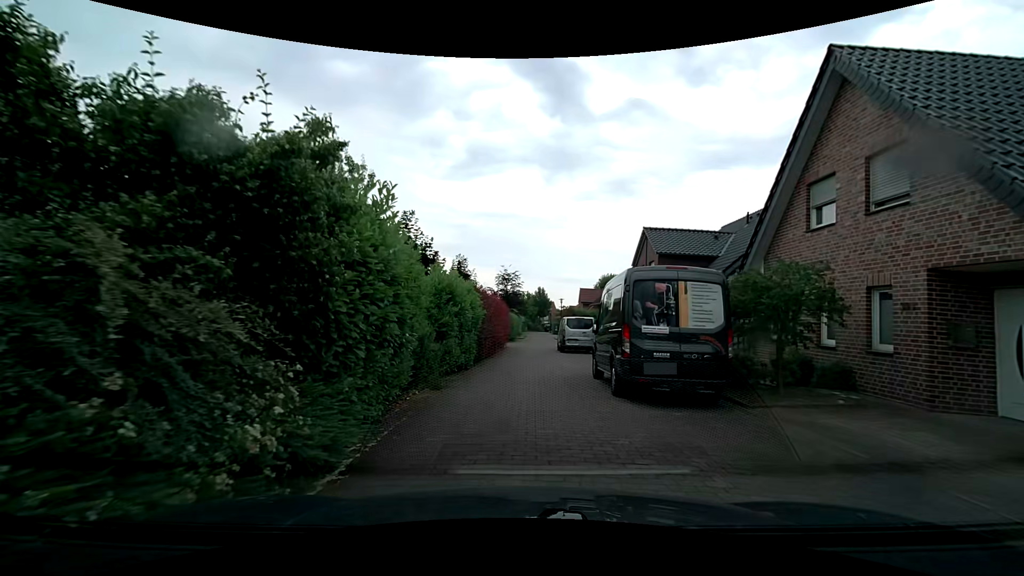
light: Day
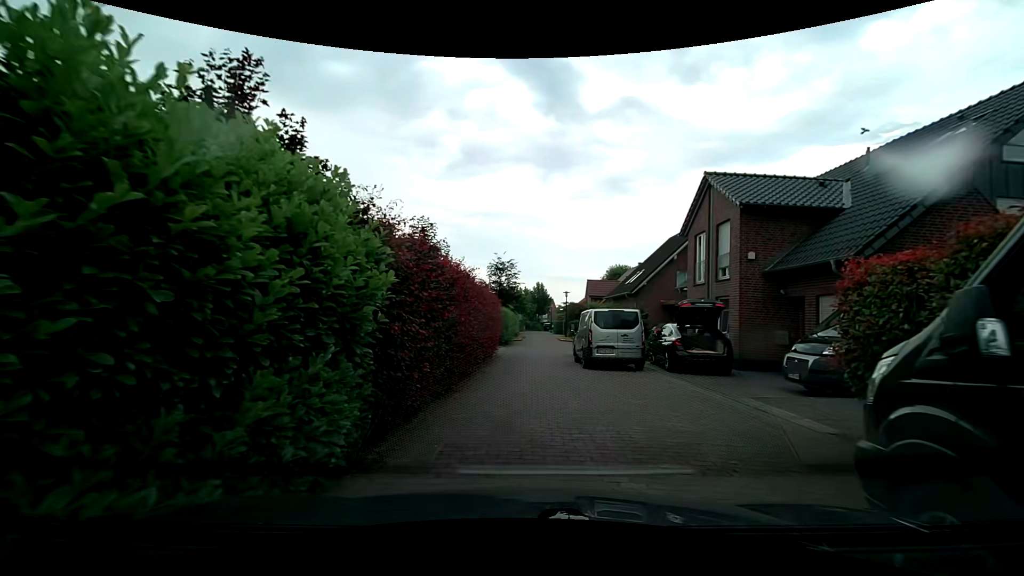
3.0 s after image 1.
(0.0, +11.0) m; -1°
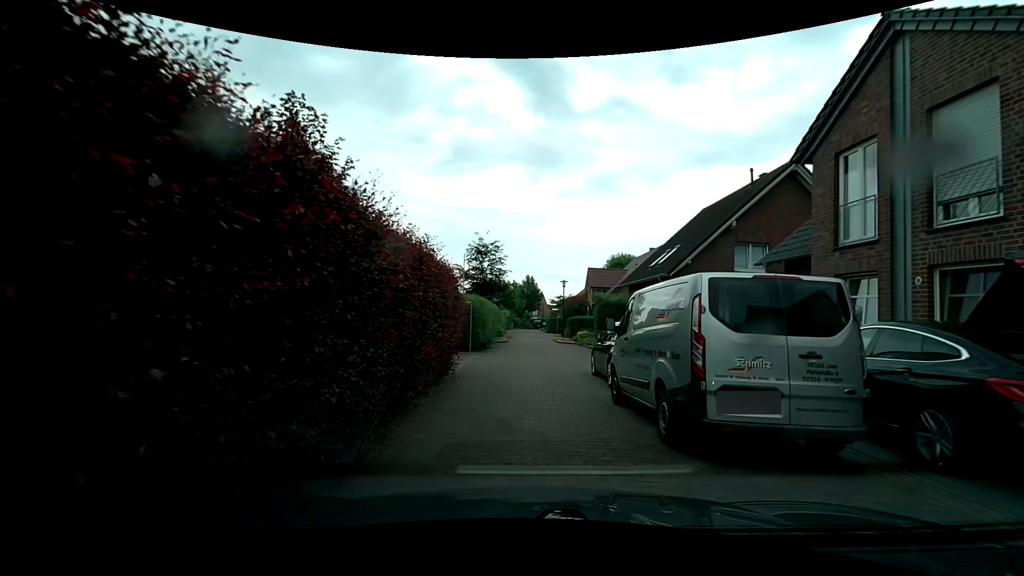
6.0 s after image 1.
(+0.5, +10.9) m; +1°
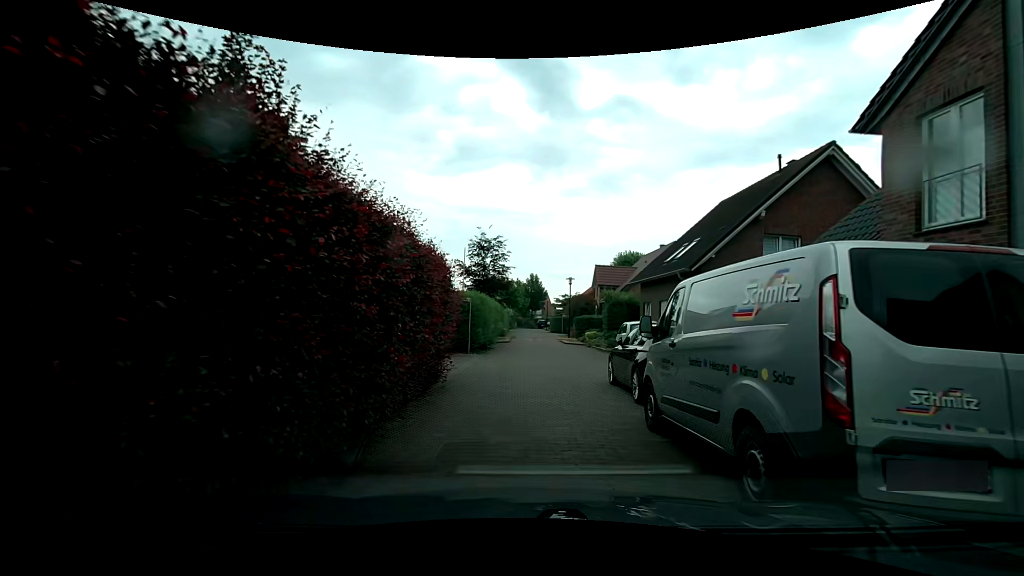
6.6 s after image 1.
(0.0, +2.2) m; +1°
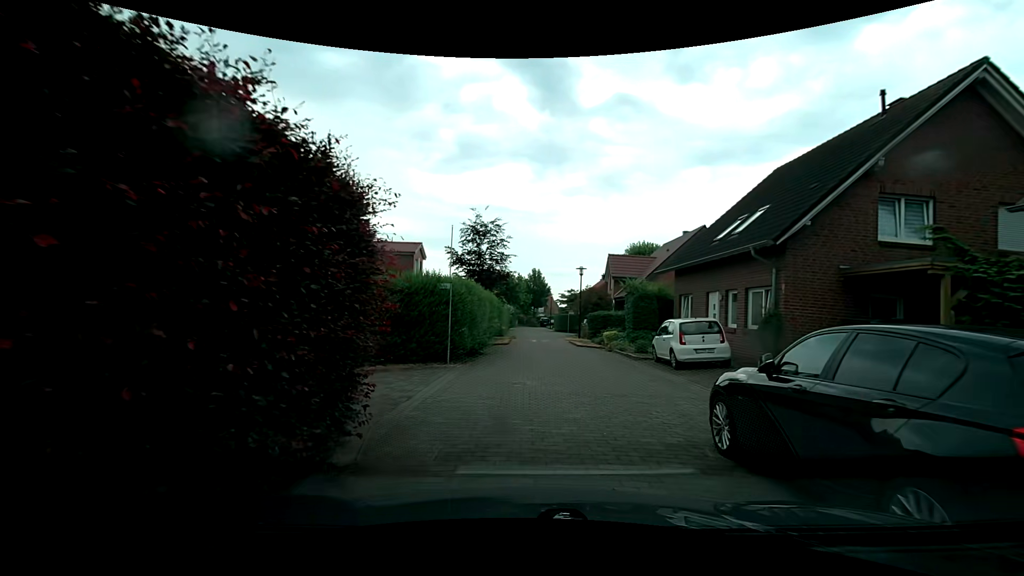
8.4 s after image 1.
(-0.1, +6.4) m; 0°
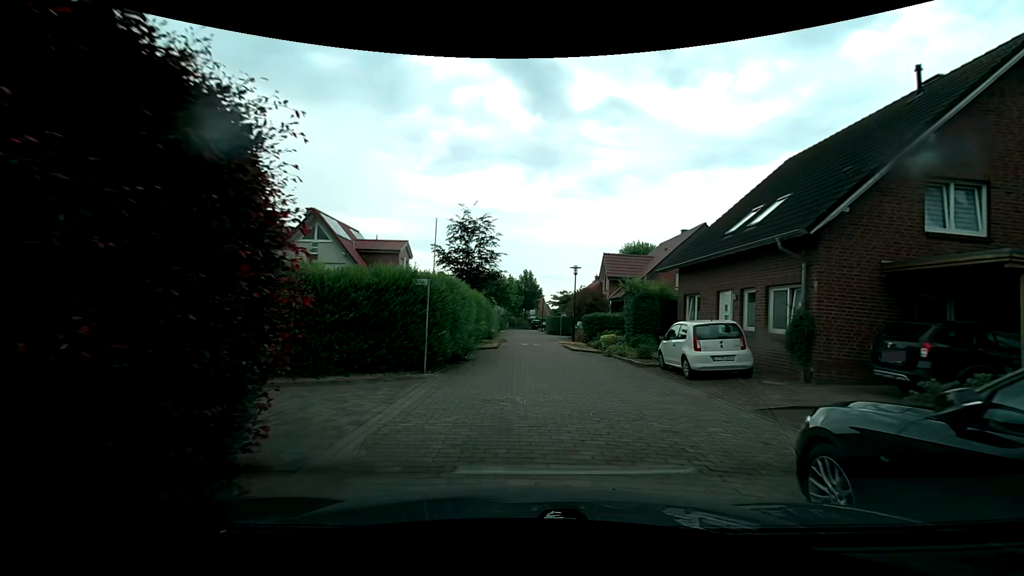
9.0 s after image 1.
(0.0, +2.1) m; 0°
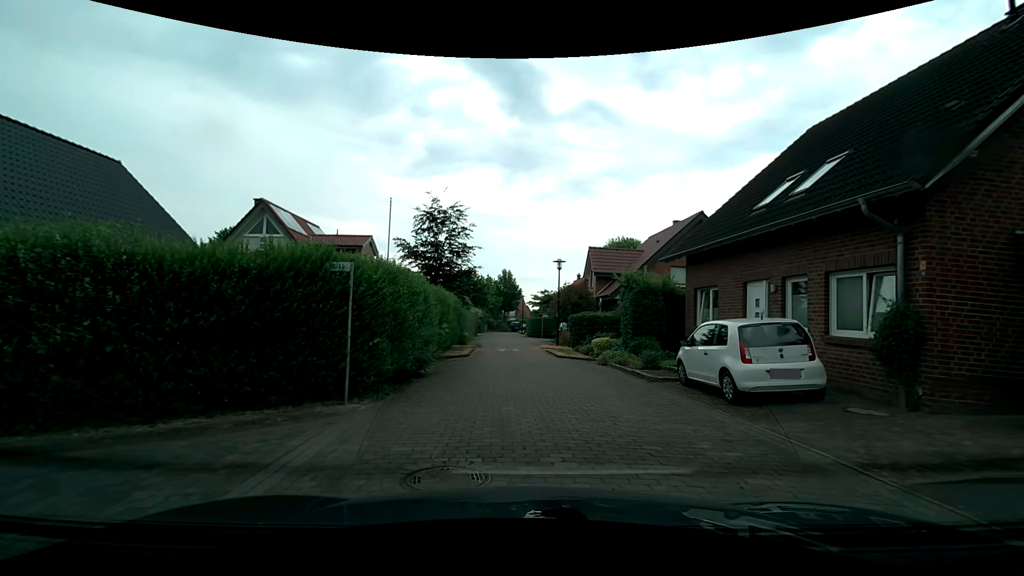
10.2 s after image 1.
(+0.1, +4.1) m; +3°
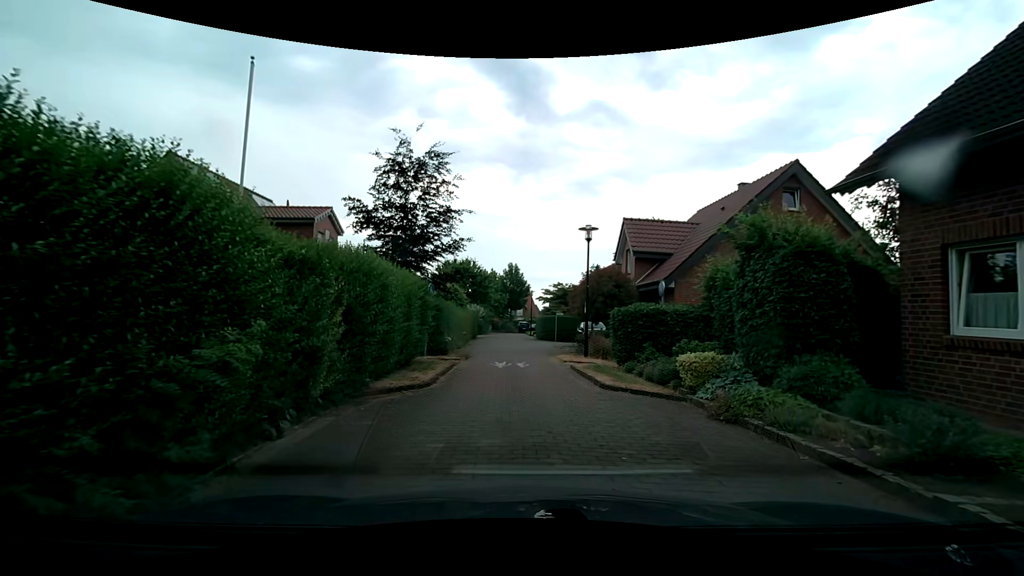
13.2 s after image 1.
(-0.1, +9.9) m; -3°
